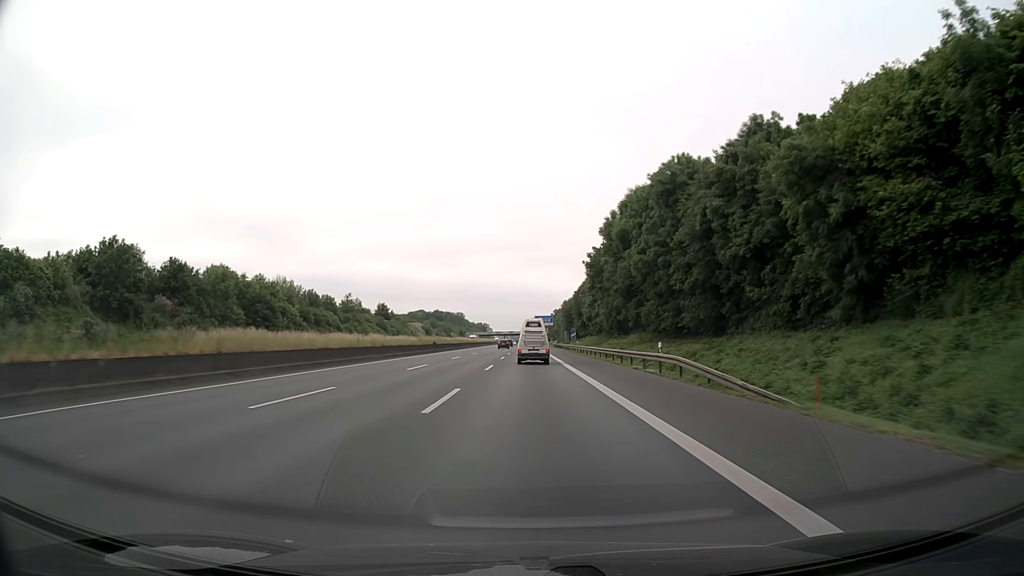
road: motorway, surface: asphalt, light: Day
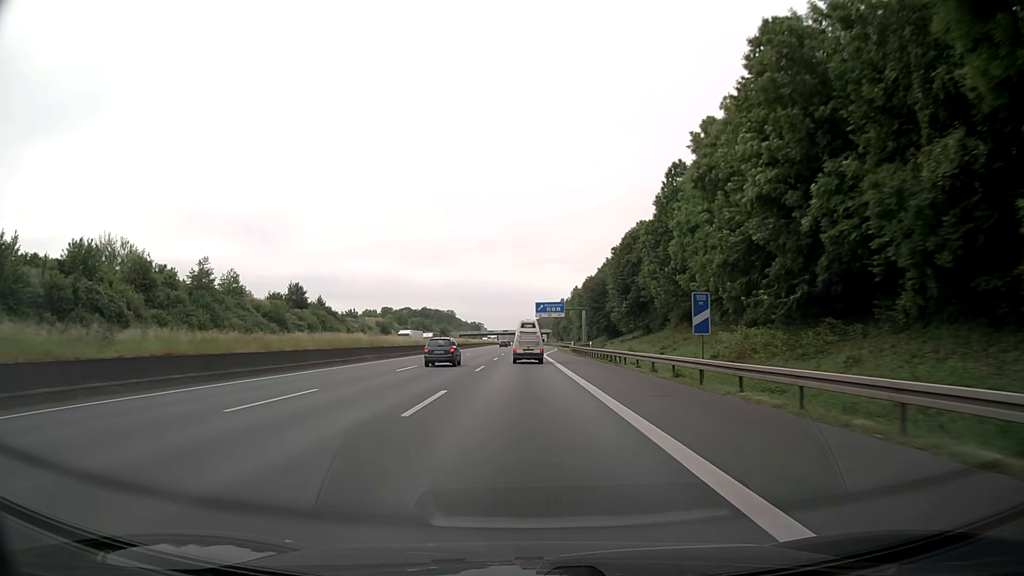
(+0.1, +72.6) m; 0°
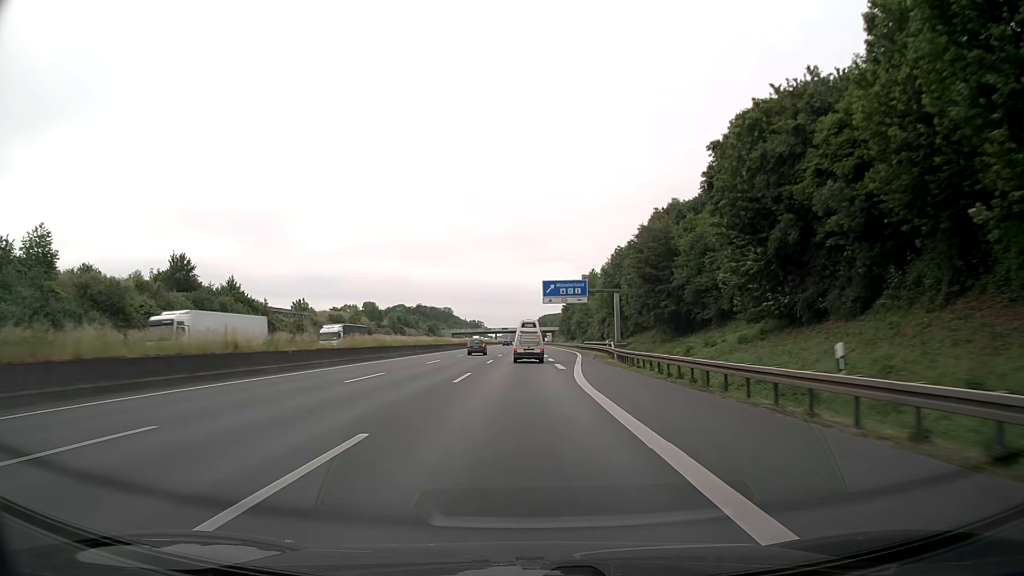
(-0.1, +44.6) m; 0°
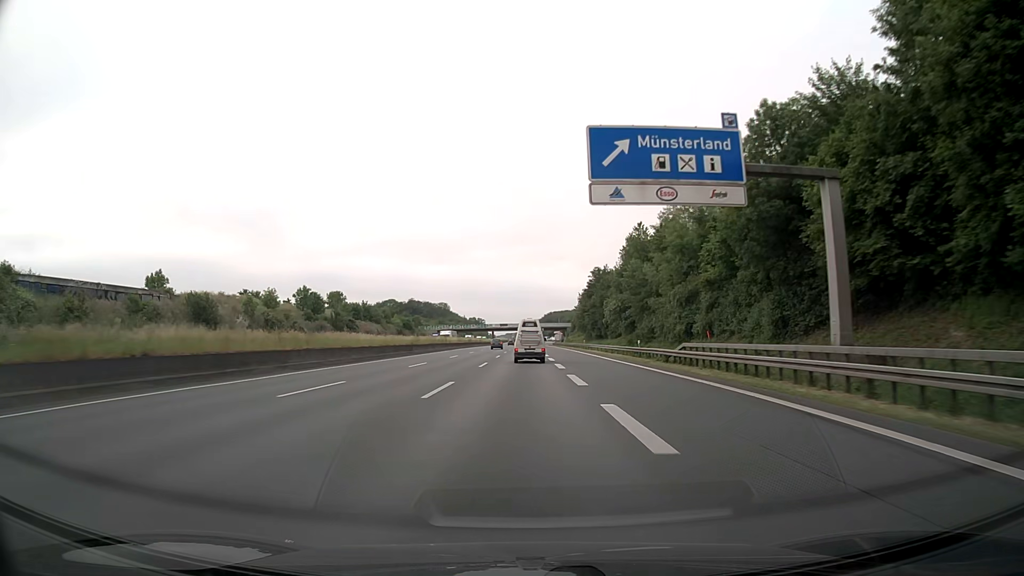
(-0.2, +60.3) m; 0°
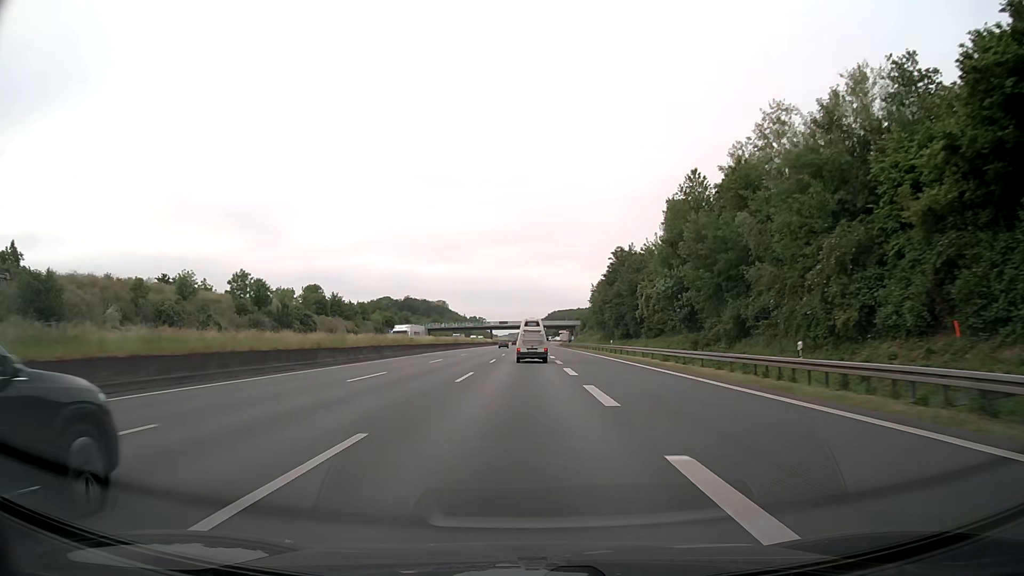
(0.0, +30.2) m; 0°
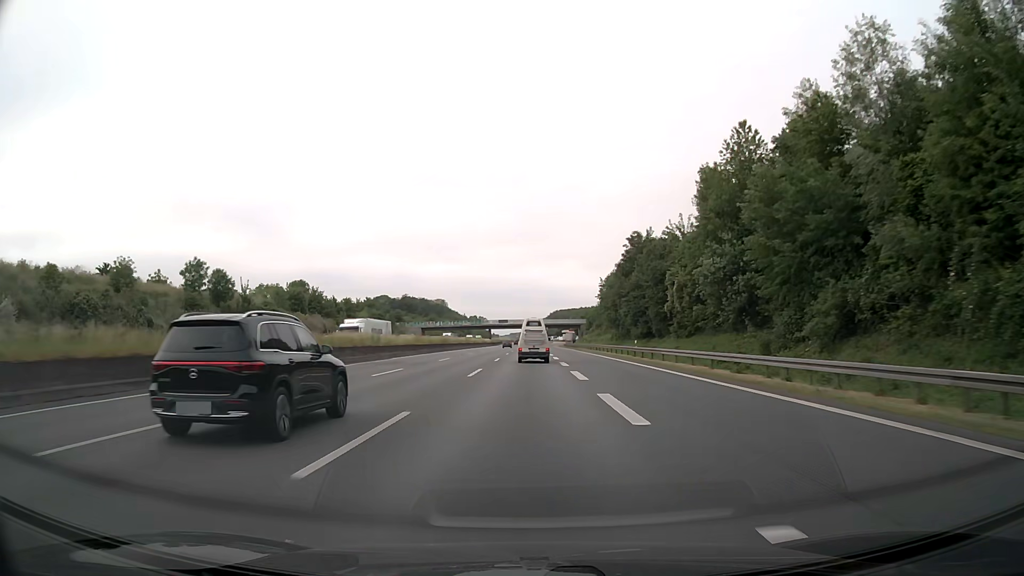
(-0.1, +15.1) m; 0°
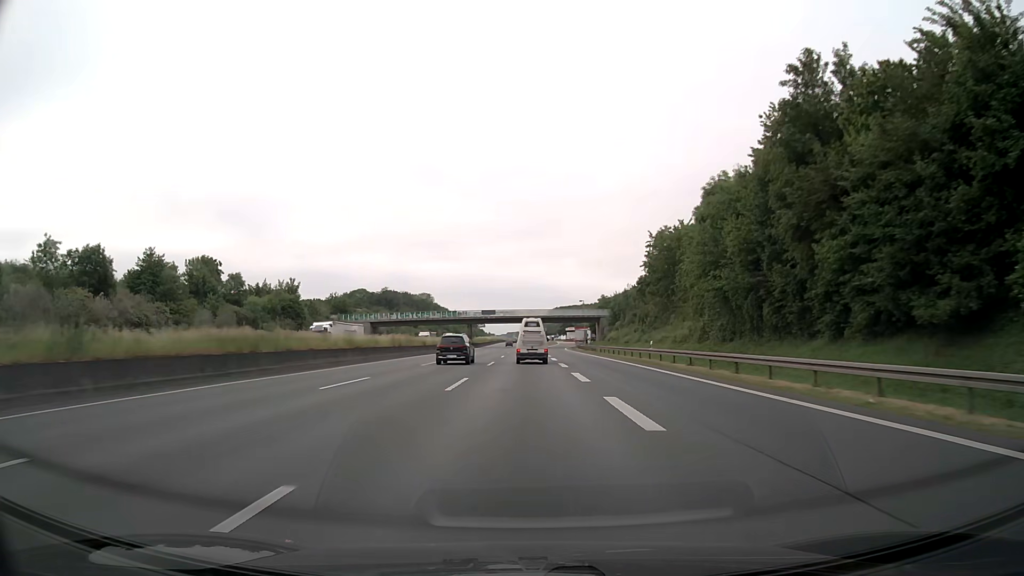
(+0.2, +60.4) m; 0°
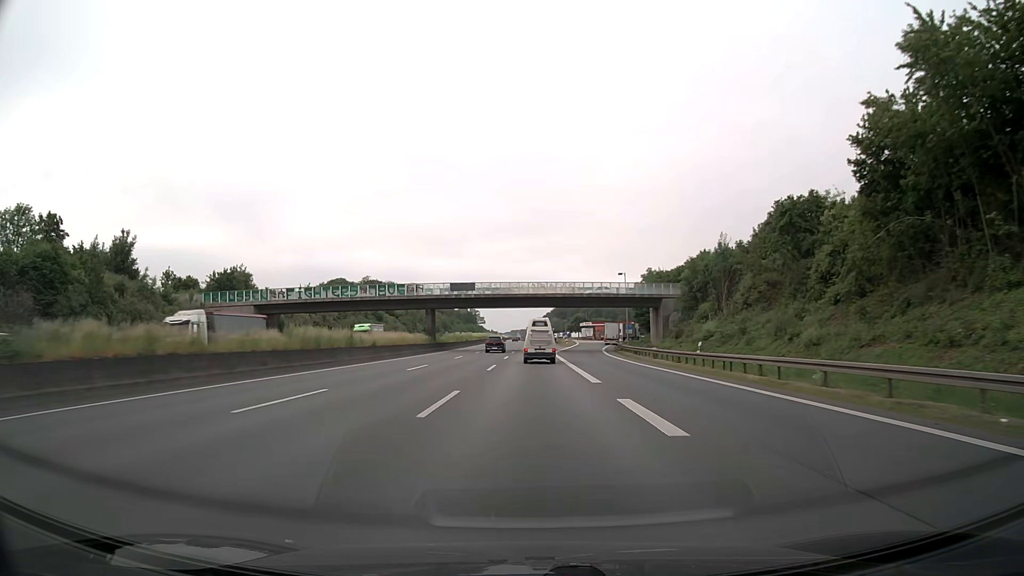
(-0.1, +60.5) m; 0°
(0, +10) (0, +20) (0, +30) (0, +40) (0, +50) (0, +60) (0, +70) (0, +80) (+1, +90) (+1, +100) m
